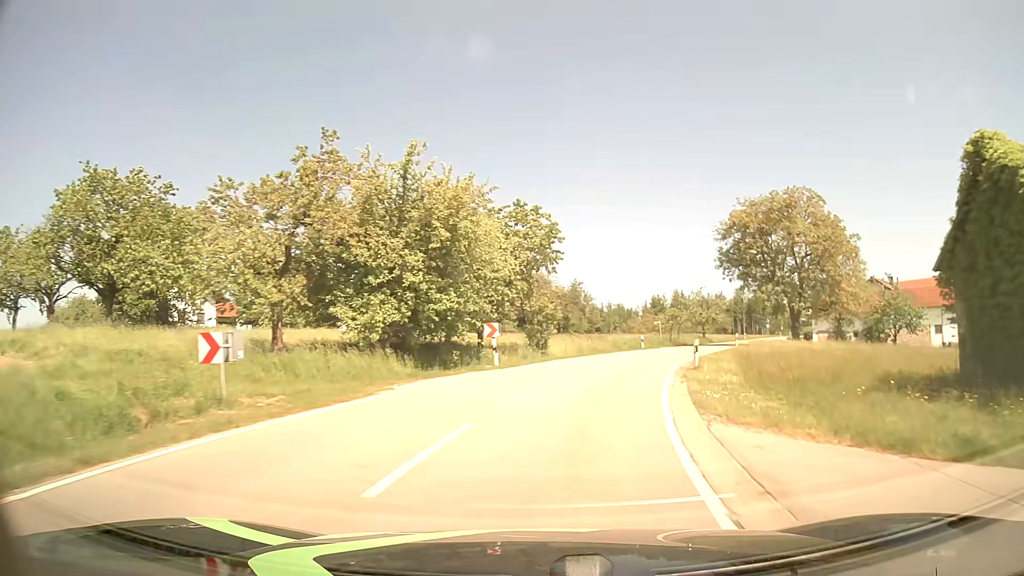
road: tertiary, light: Day
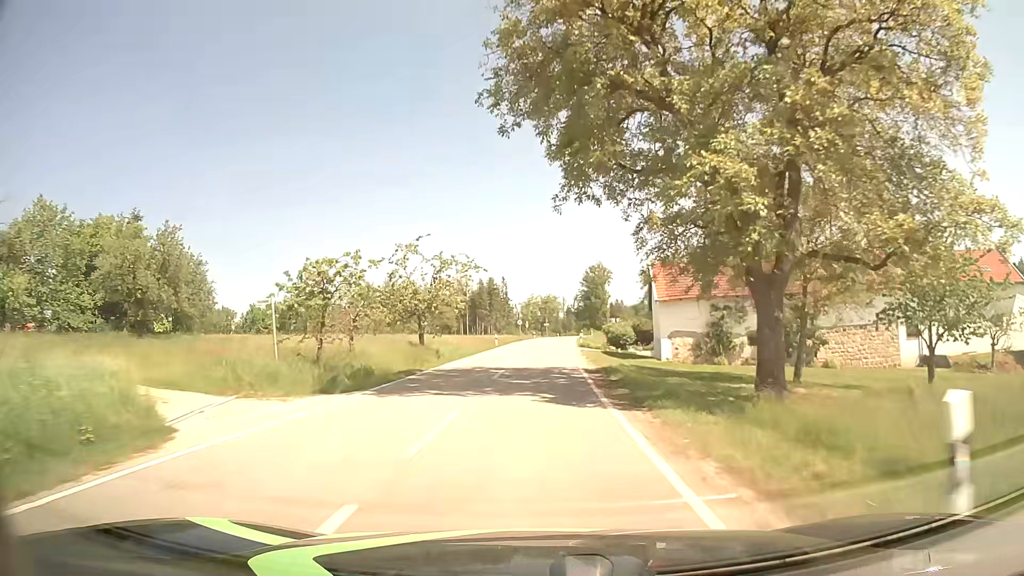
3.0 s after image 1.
(+10.5, +43.6) m; +24°
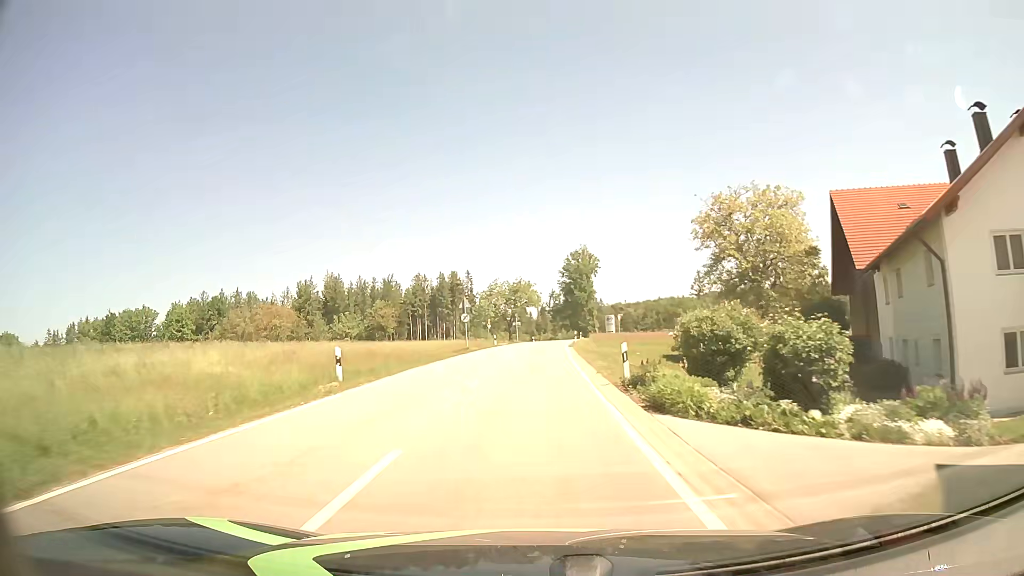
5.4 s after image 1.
(+1.0, +39.8) m; +2°
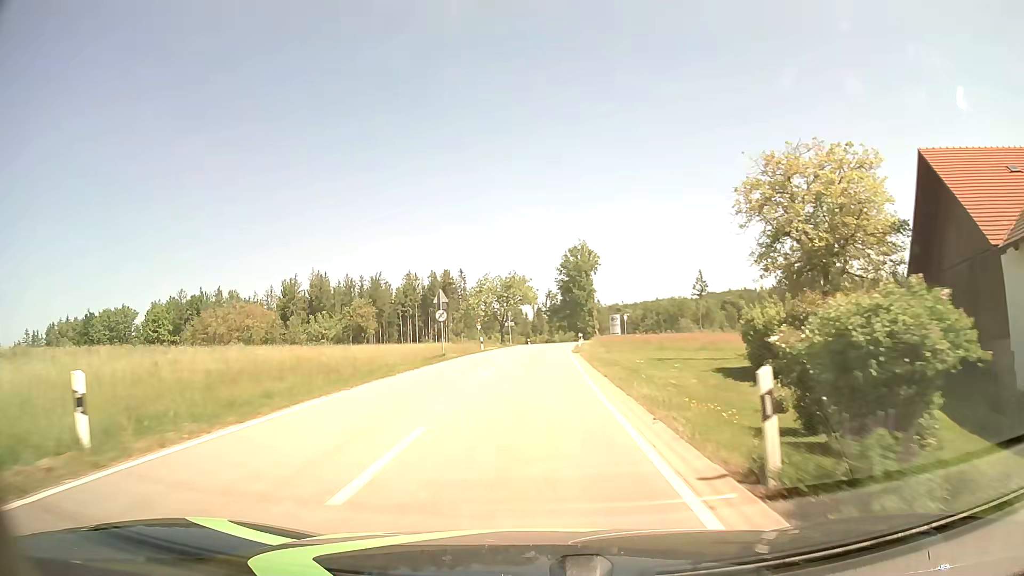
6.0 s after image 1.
(+0.1, +10.2) m; 0°
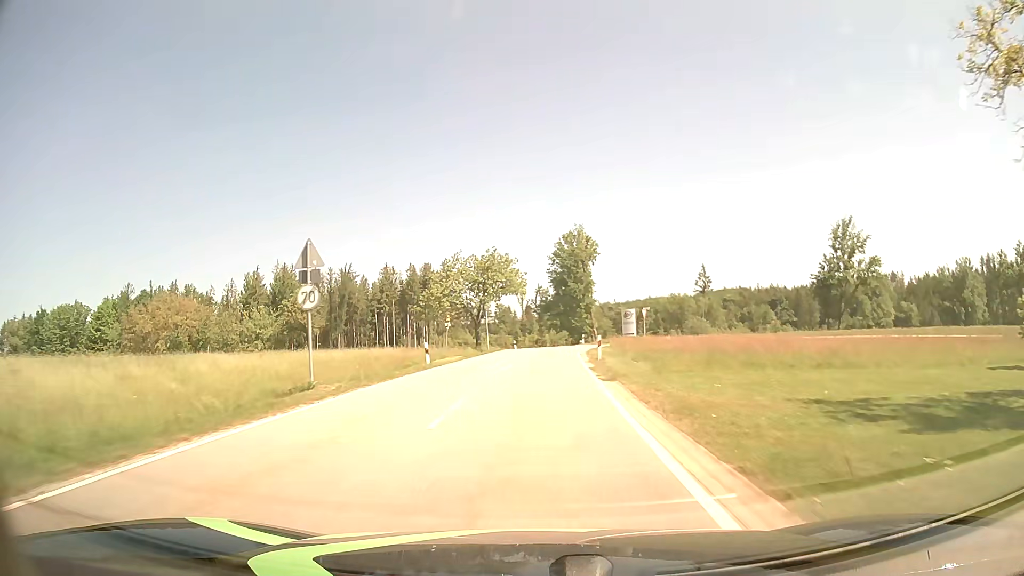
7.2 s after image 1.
(+0.1, +20.7) m; +1°
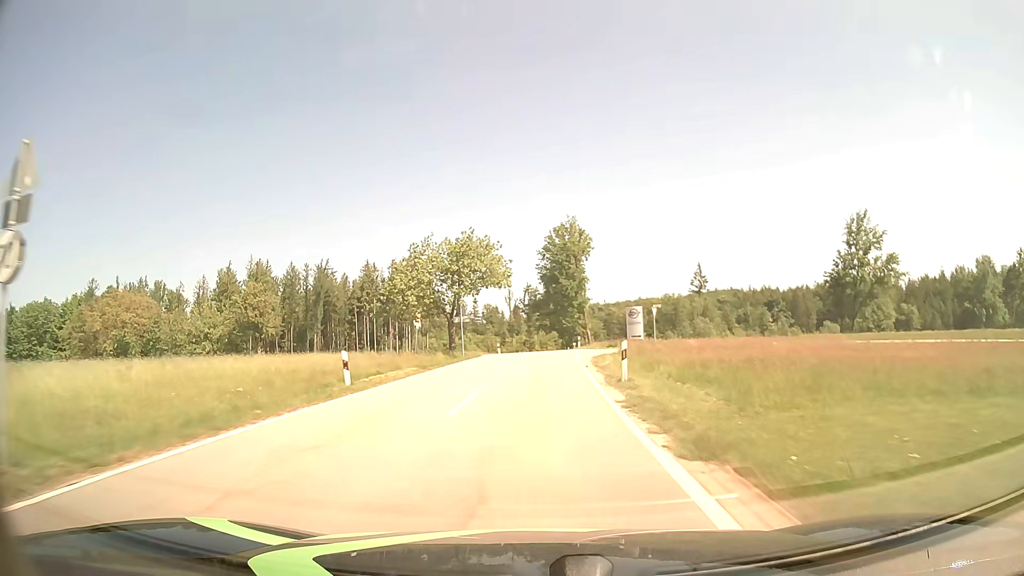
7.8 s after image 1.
(+0.1, +10.4) m; +1°
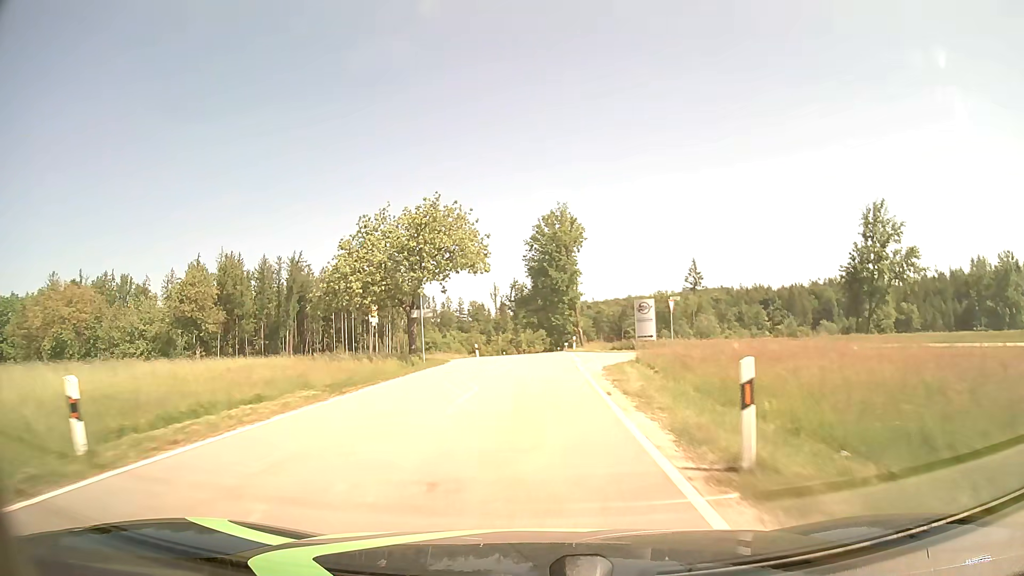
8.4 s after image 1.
(+0.1, +10.4) m; +1°
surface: asphalt
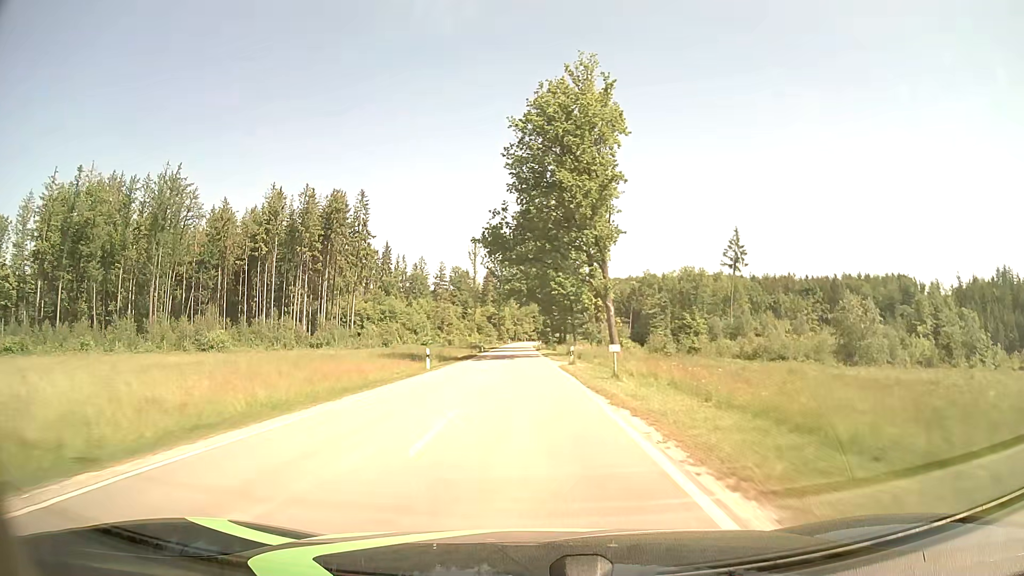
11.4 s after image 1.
(+0.9, +53.1) m; +1°
(0, +10) (0, +20) (0, +30) (0, +40) (-1, +50) (-1, +60) (-1, +70) (-1, +80) (-1, +90) (-1, +100) m
